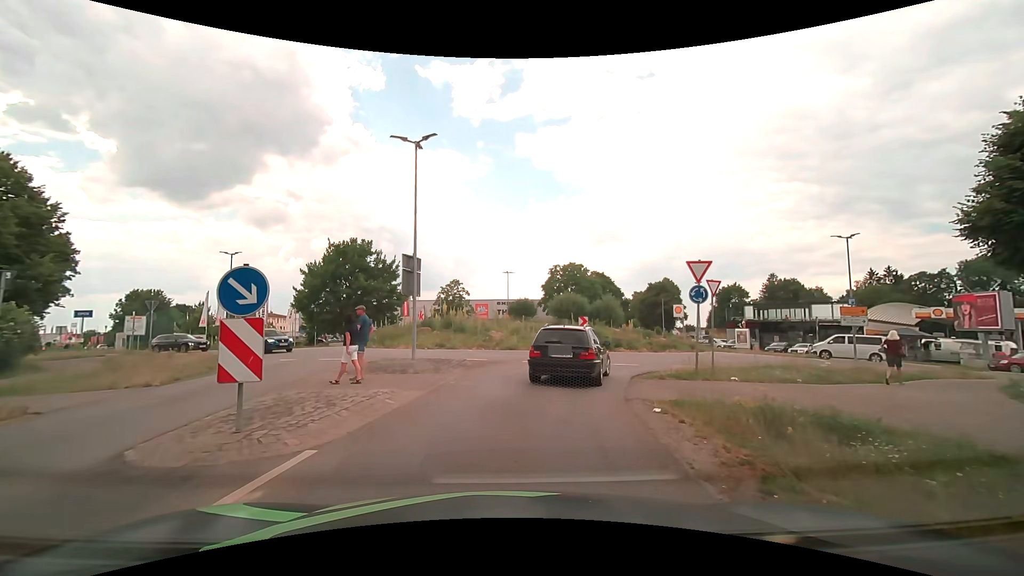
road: secondary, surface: asphalt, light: Day
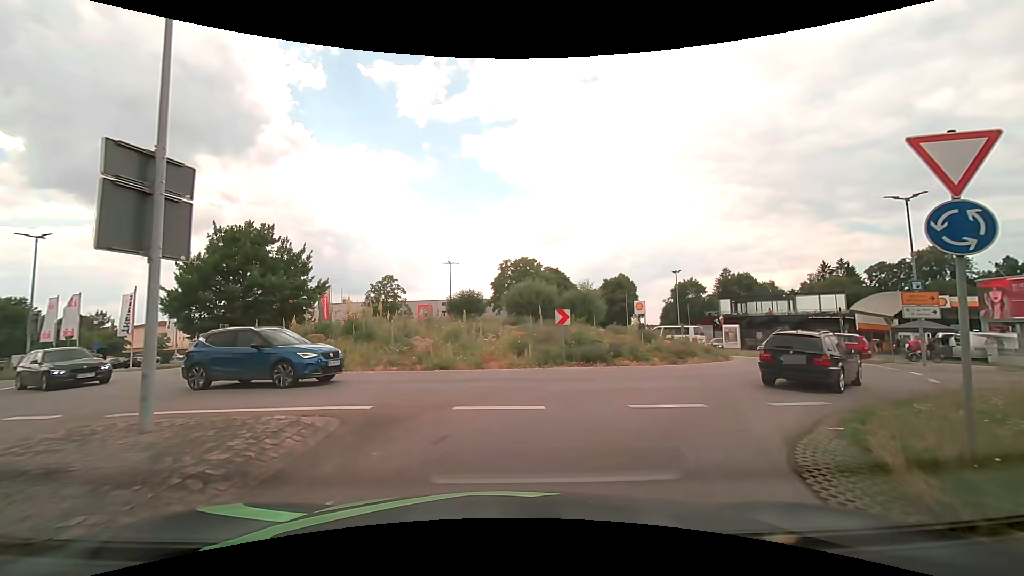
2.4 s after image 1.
(+0.3, +10.9) m; +6°
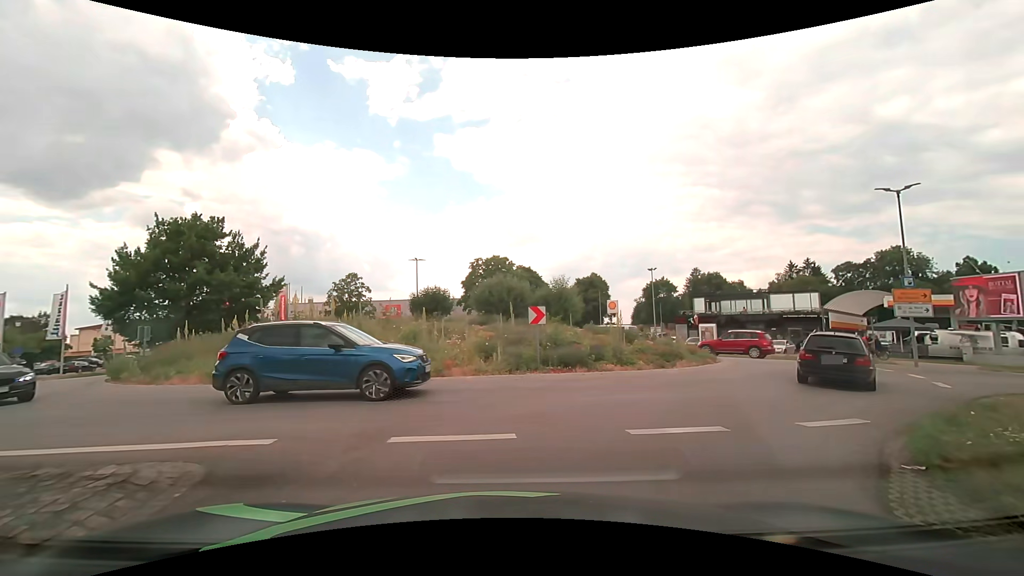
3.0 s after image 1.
(0.0, +2.2) m; +3°
